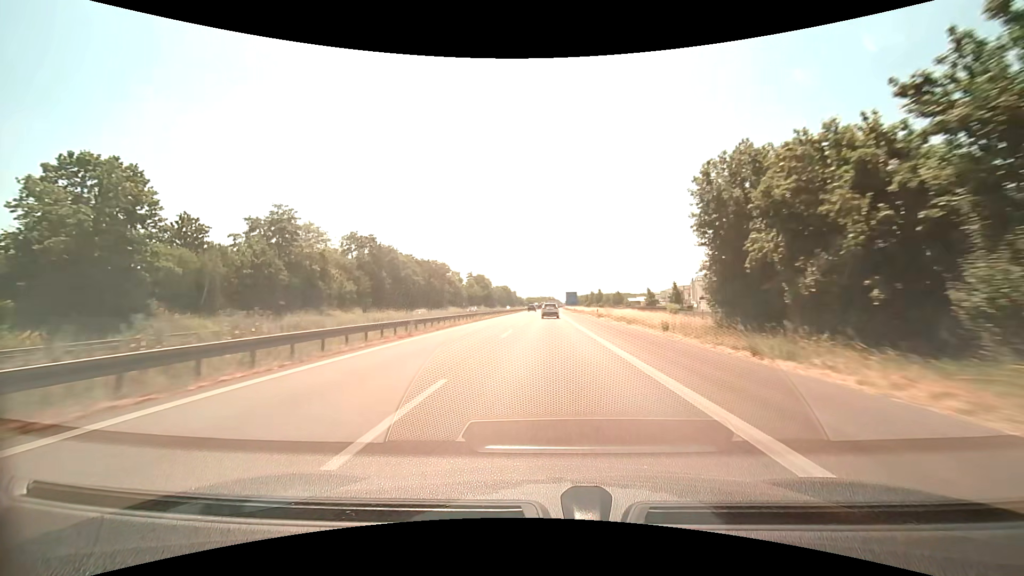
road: motorway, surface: asphalt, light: Day
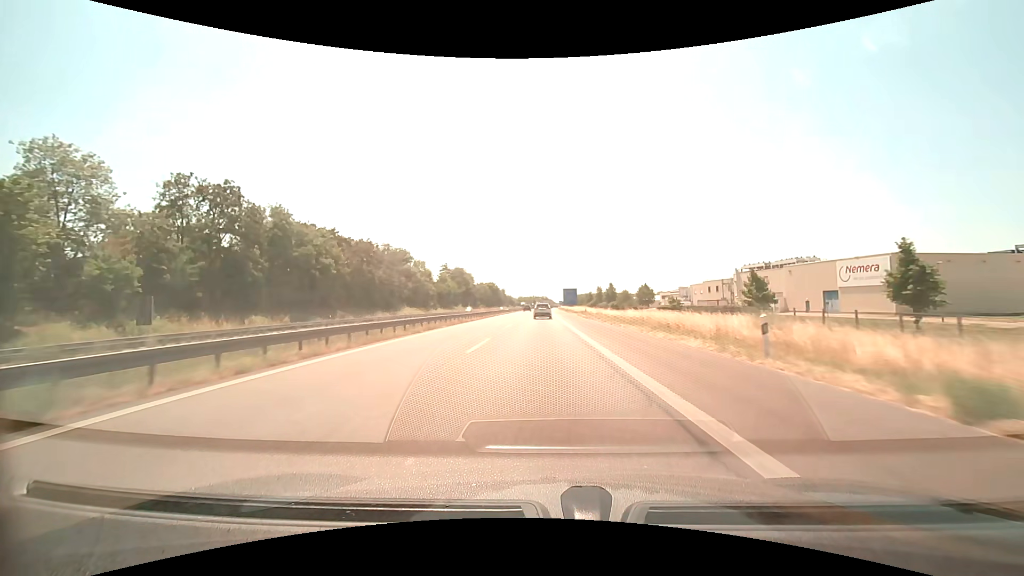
(+0.4, +42.8) m; +1°
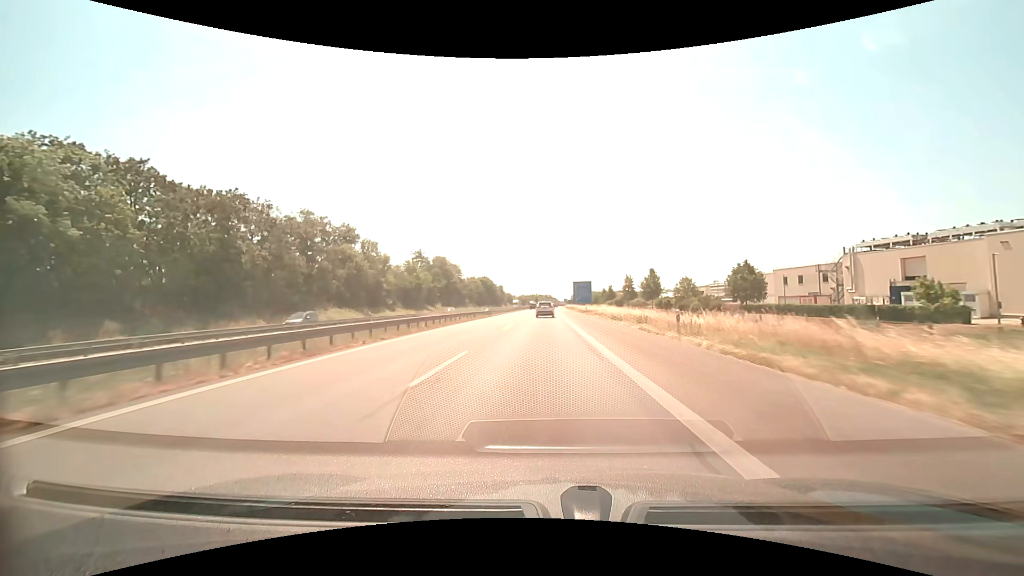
(-0.1, +41.9) m; 0°
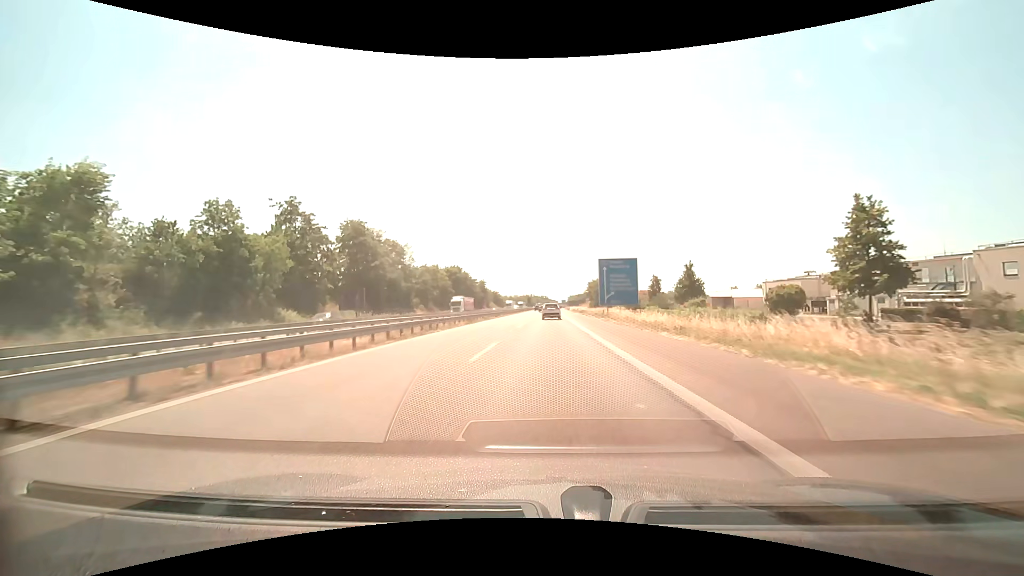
(-0.1, +68.2) m; 0°
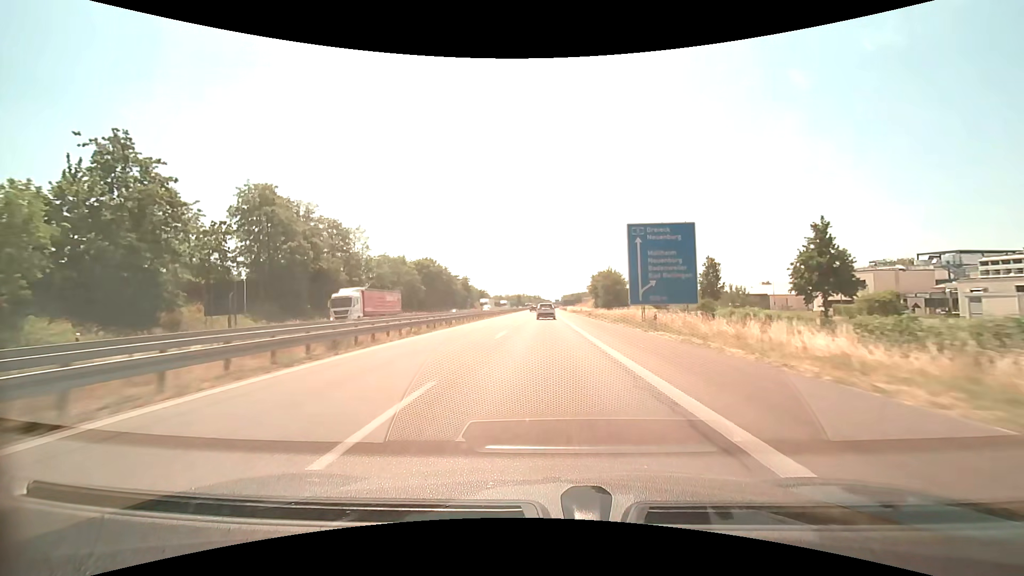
(+0.3, +27.1) m; +1°
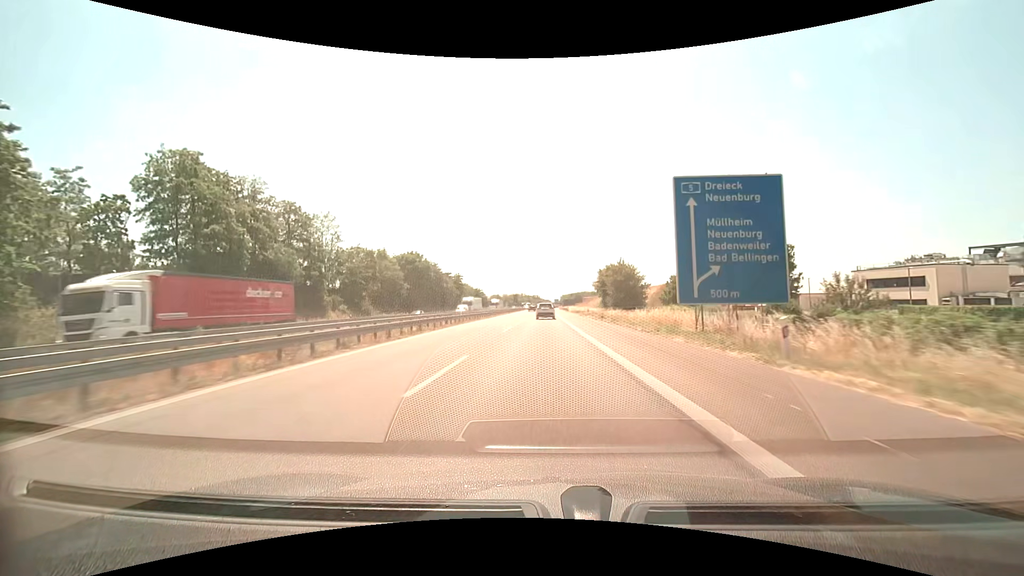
(0.0, +13.6) m; 0°
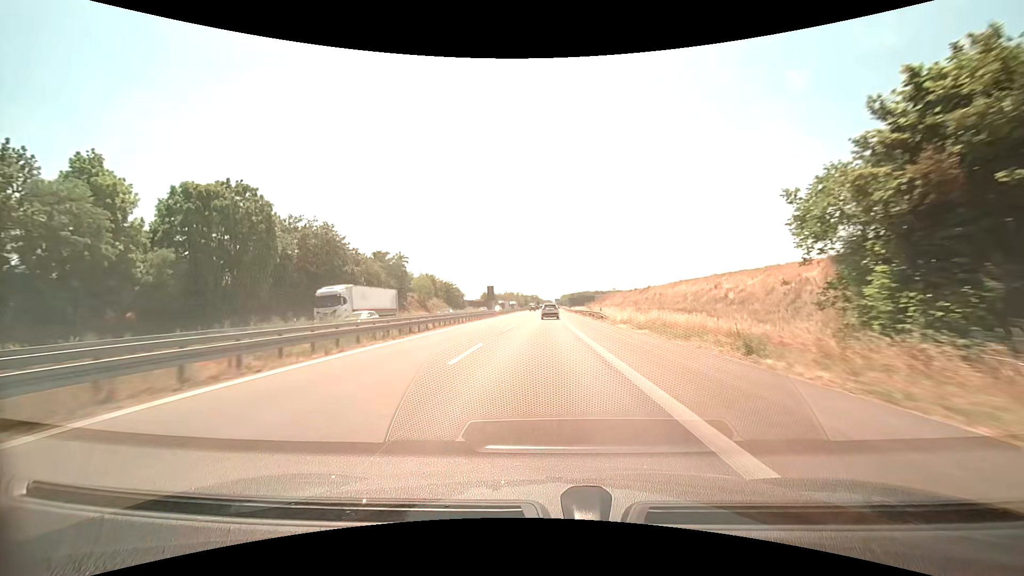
(+0.1, +67.8) m; 0°
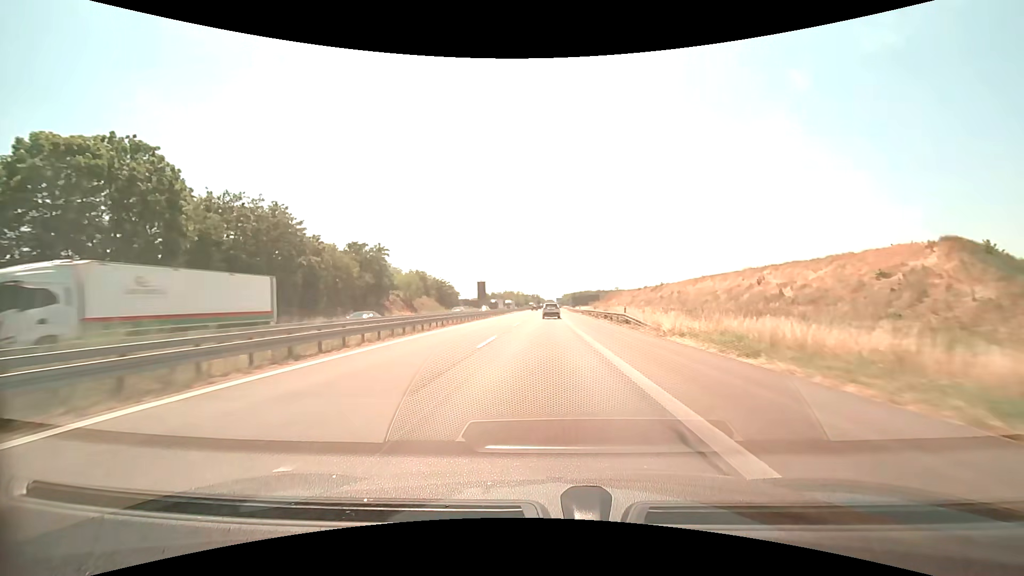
(0.0, +13.5) m; 0°
(0, +10) (0, +20) (0, +30) (0, +40) (0, +50) (0, +60) (0, +70) (0, +80) (0, +90) (0, +100) m
